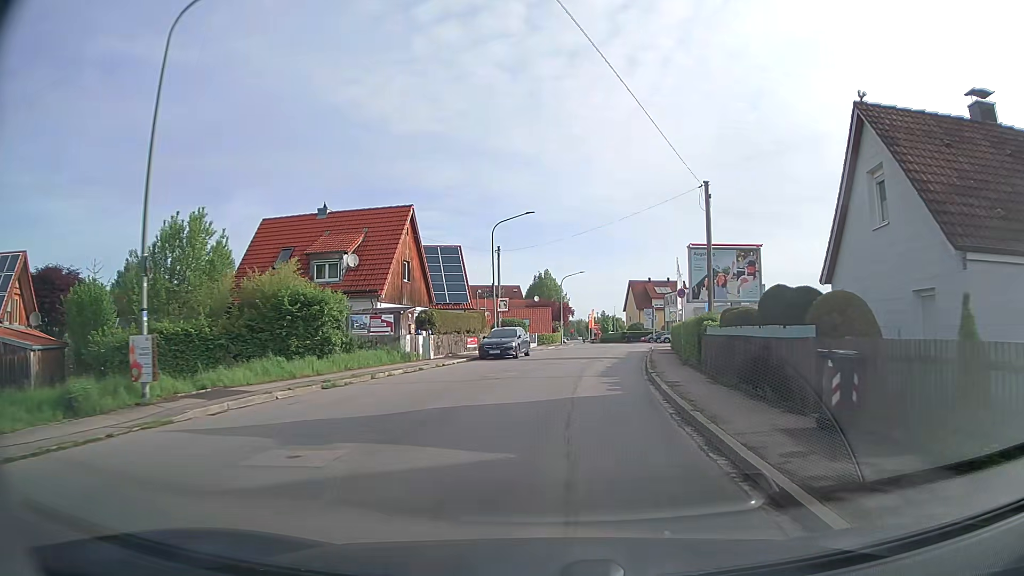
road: tertiary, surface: asphalt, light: Day
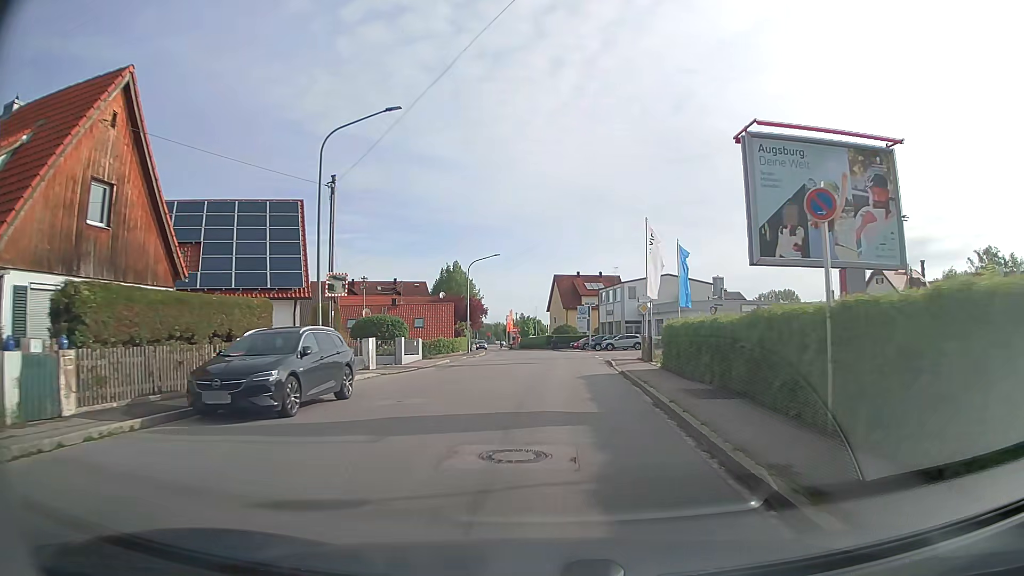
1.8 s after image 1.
(+1.3, +21.1) m; +6°
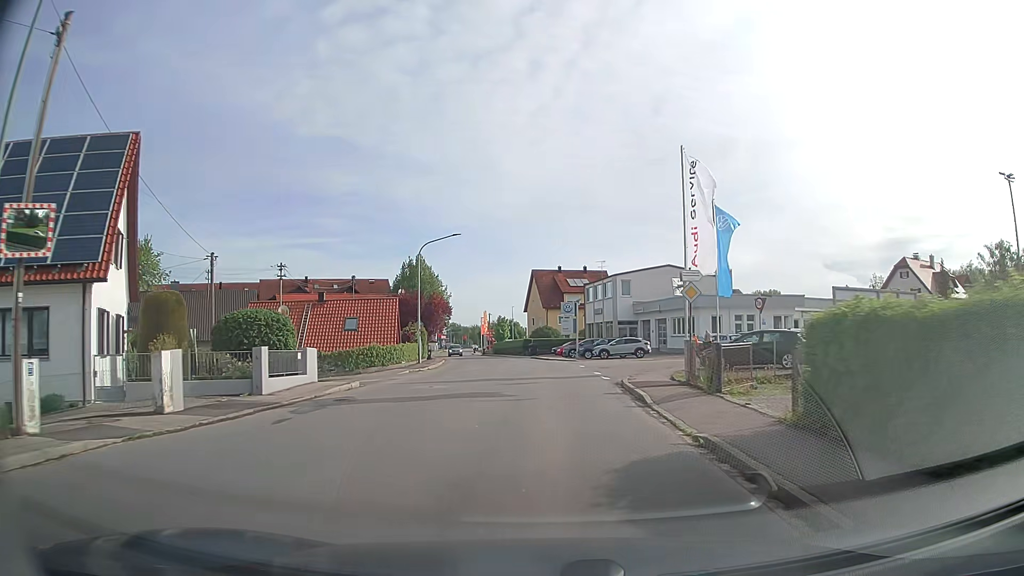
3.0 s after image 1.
(+0.3, +14.3) m; +3°
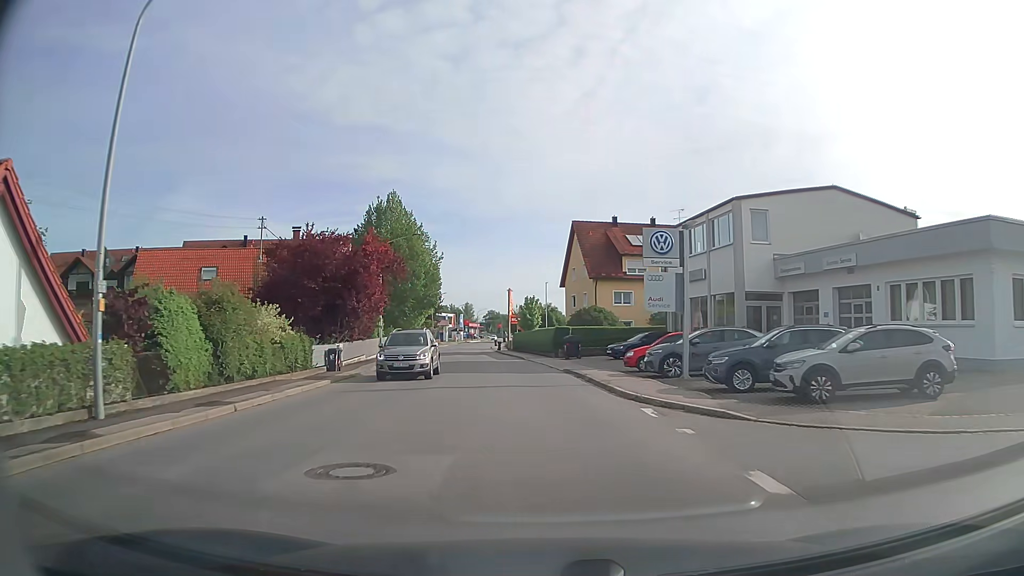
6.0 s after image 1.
(-0.8, +35.8) m; -5°
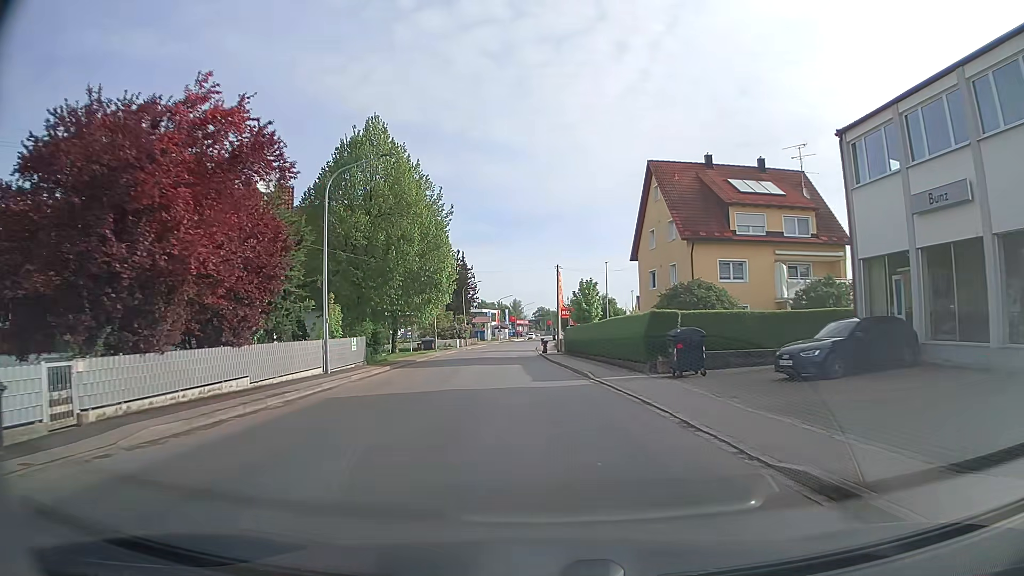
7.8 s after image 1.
(-0.9, +21.8) m; -4°
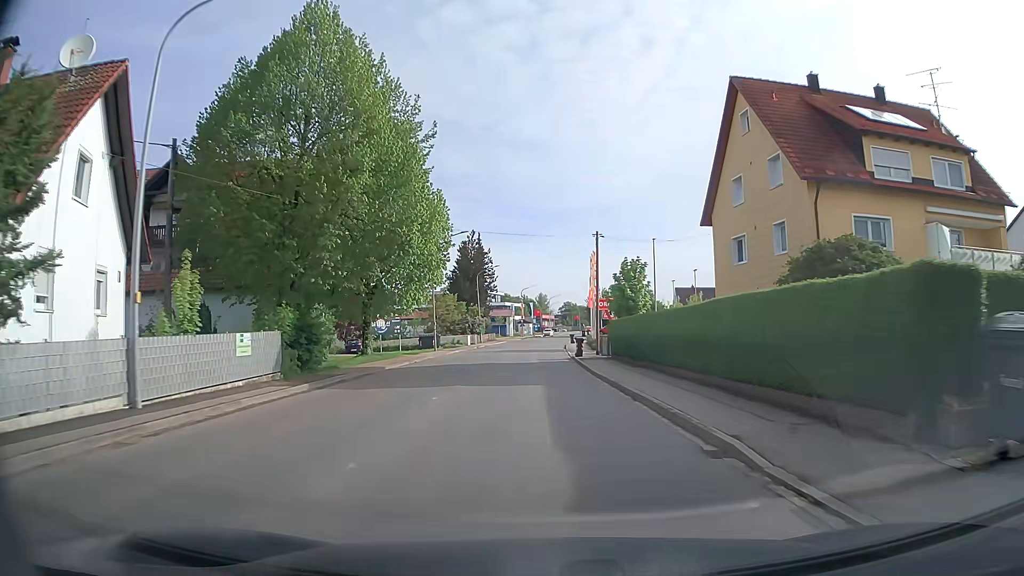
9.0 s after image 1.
(-0.4, +15.0) m; -3°
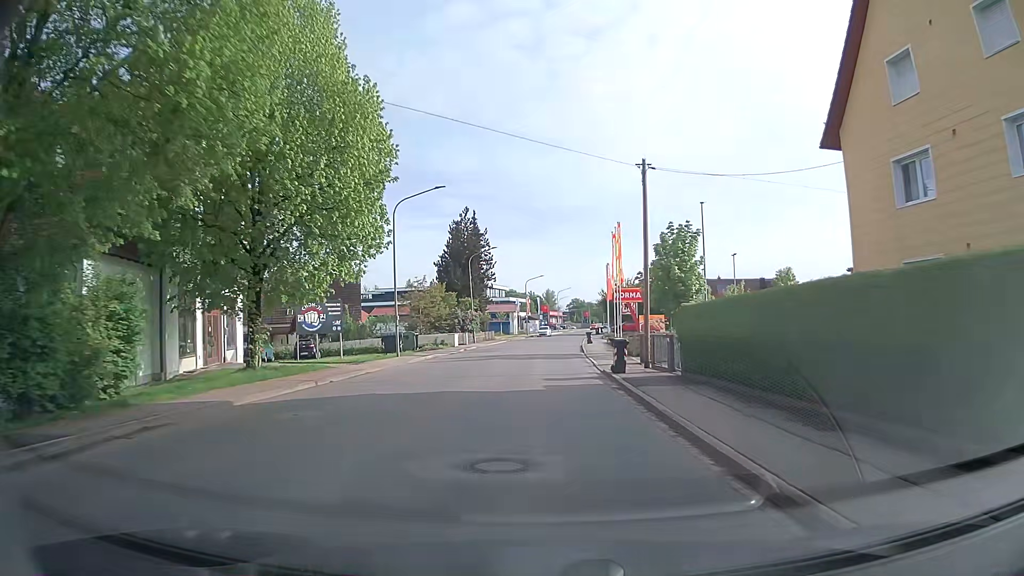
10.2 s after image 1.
(-0.1, +15.2) m; 0°
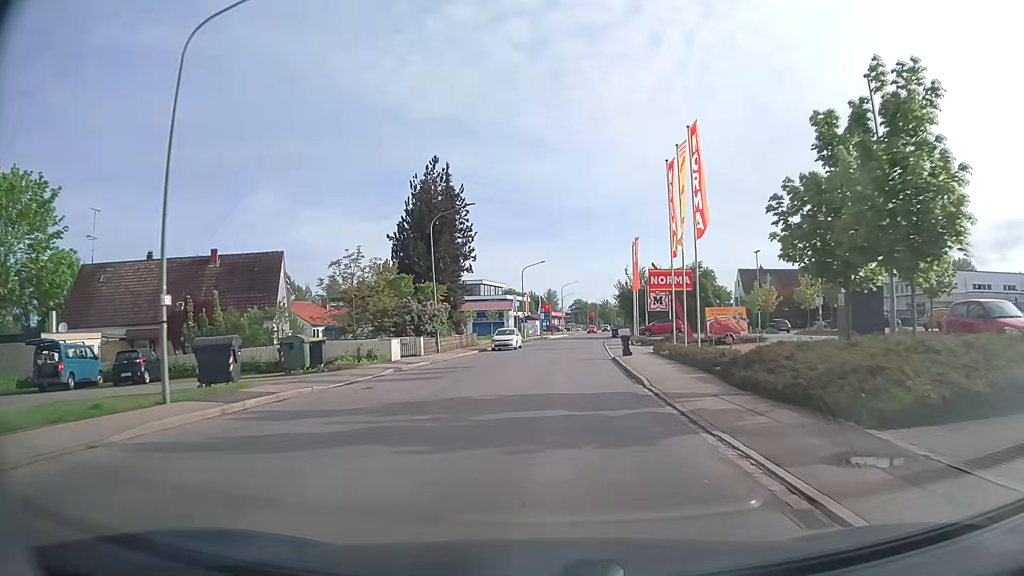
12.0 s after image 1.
(-0.3, +22.6) m; -1°
